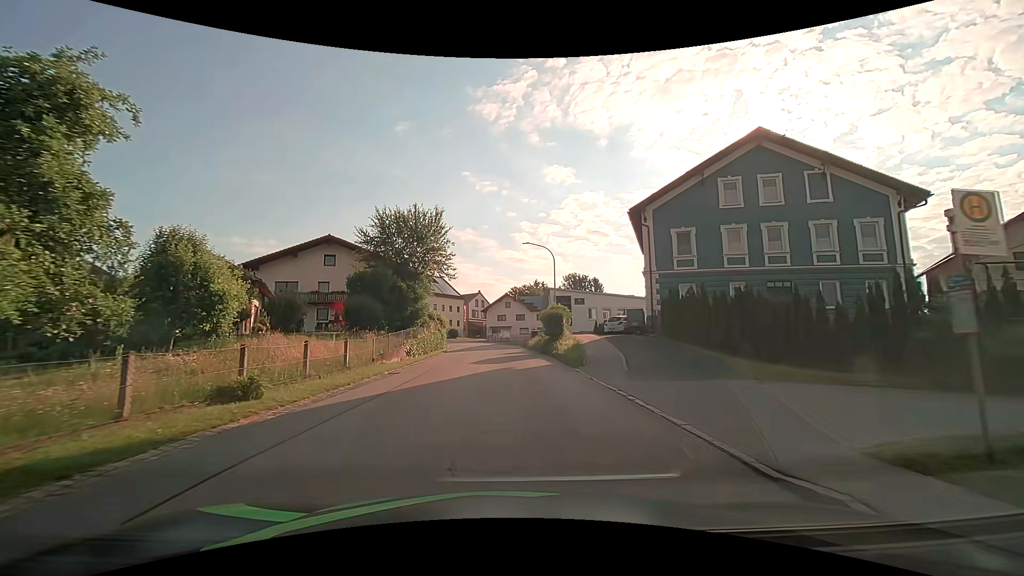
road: secondary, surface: asphalt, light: Day
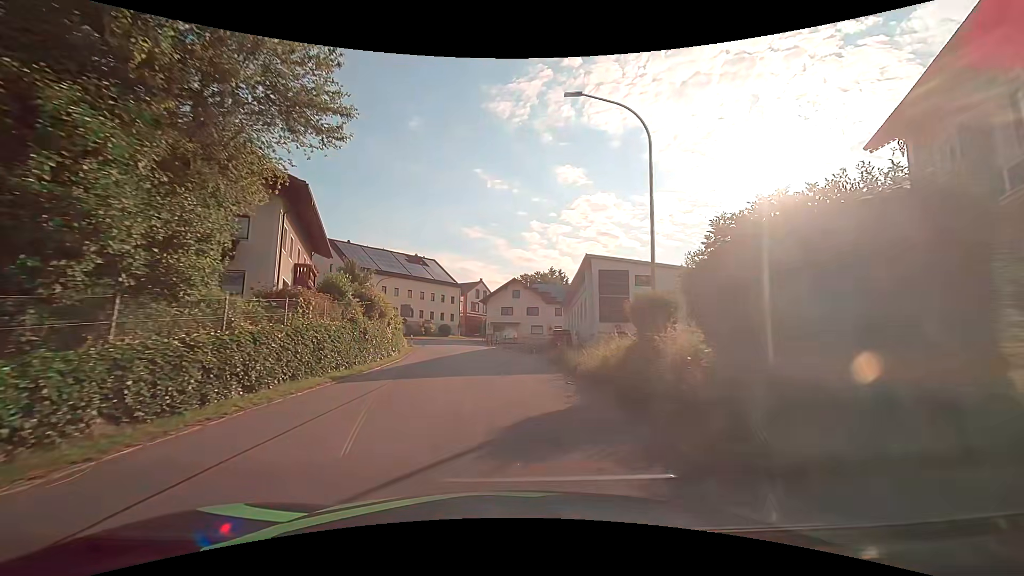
(-0.1, +26.9) m; -1°
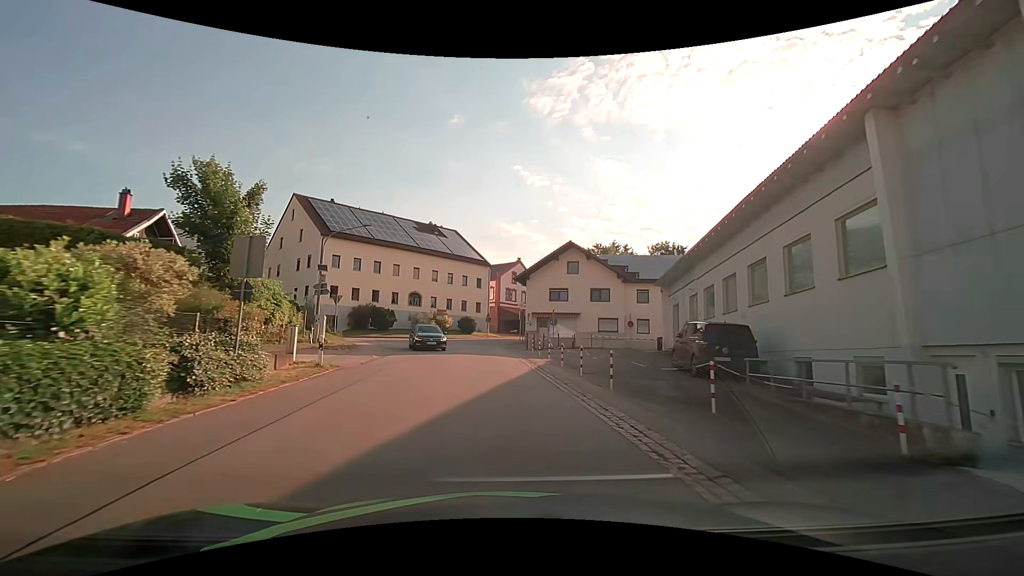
(-1.0, +28.0) m; -5°
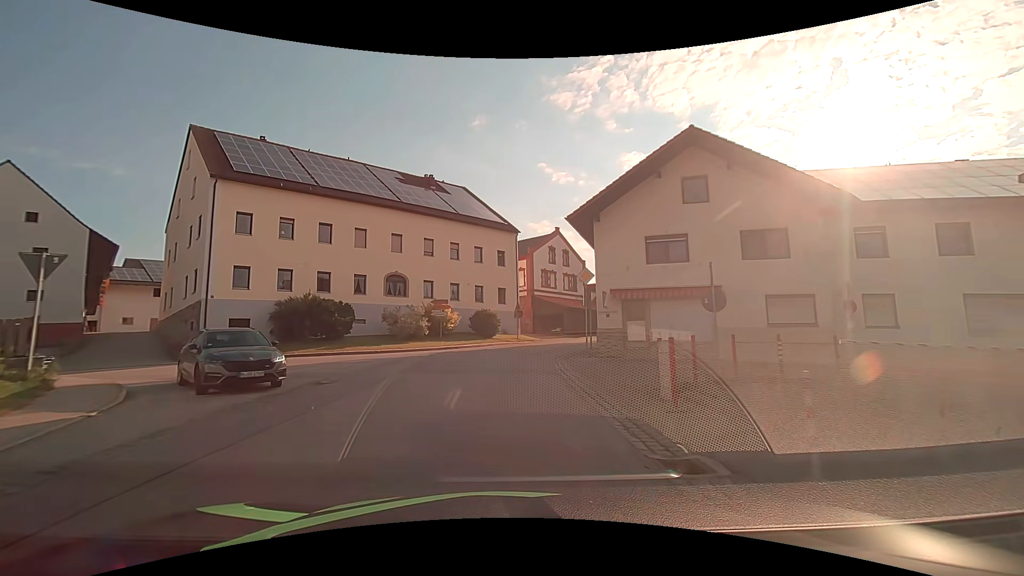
(-0.8, +24.8) m; -3°
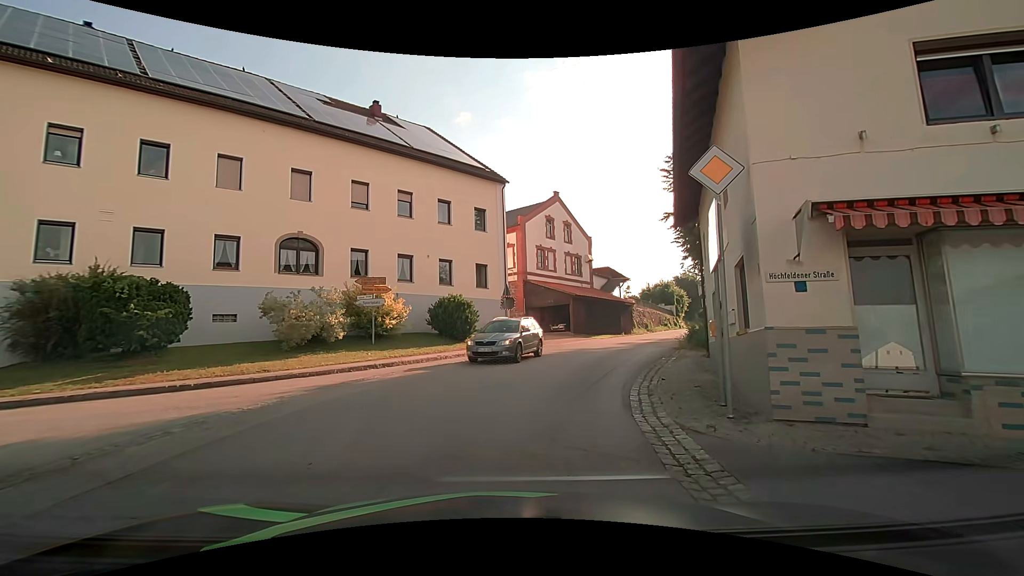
(0.0, +14.7) m; 0°
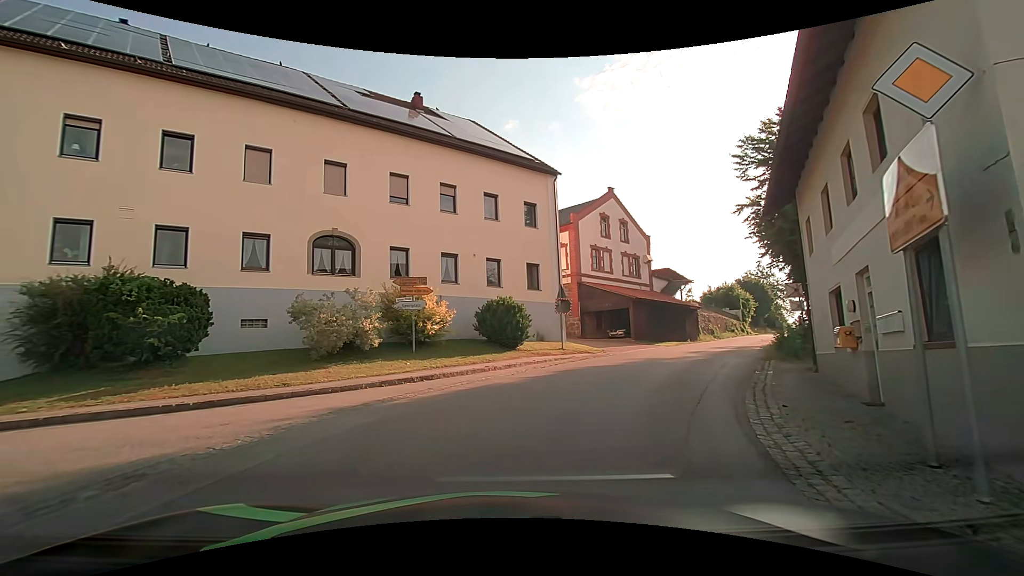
(+0.1, +2.7) m; -4°
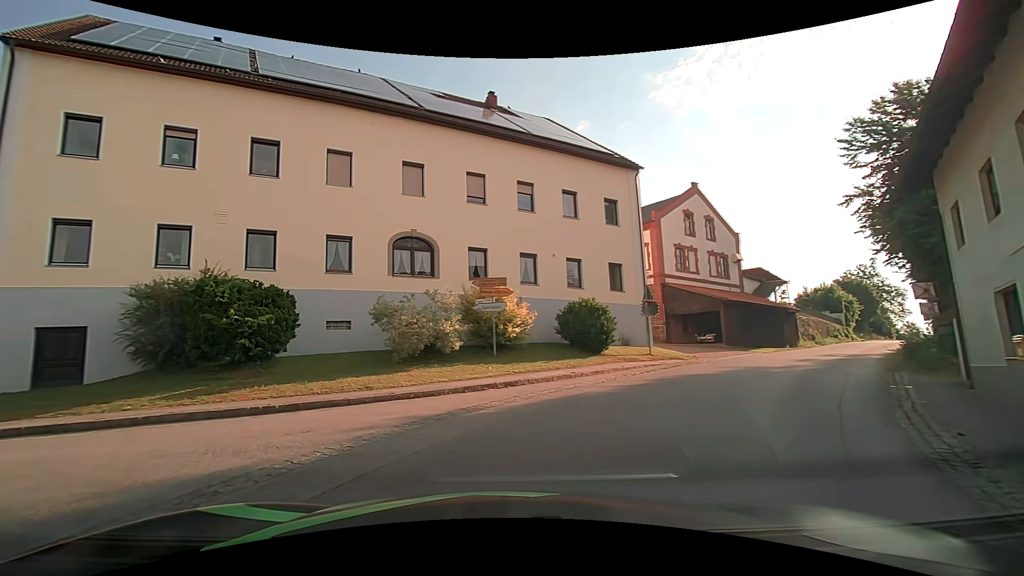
(-0.1, +1.1) m; -9°
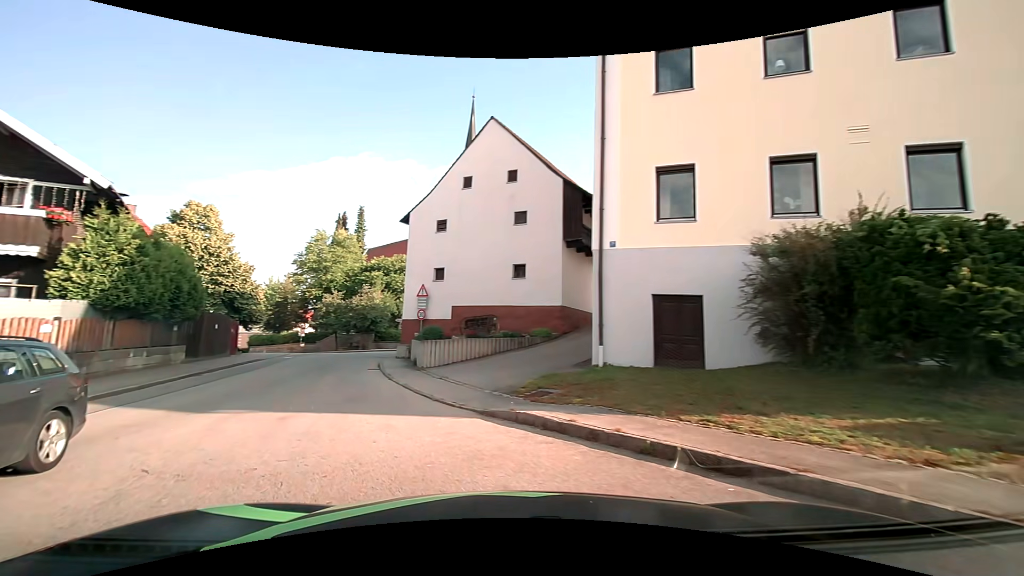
(-3.7, +6.1) m; -55°
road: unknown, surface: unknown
(-3, +9) (-7, +19) (-10, +28) (-11, +38) (-7, +47) (+1, +54) (+9, +59) (+17, +65) (+26, +70) (+34, +75) m
